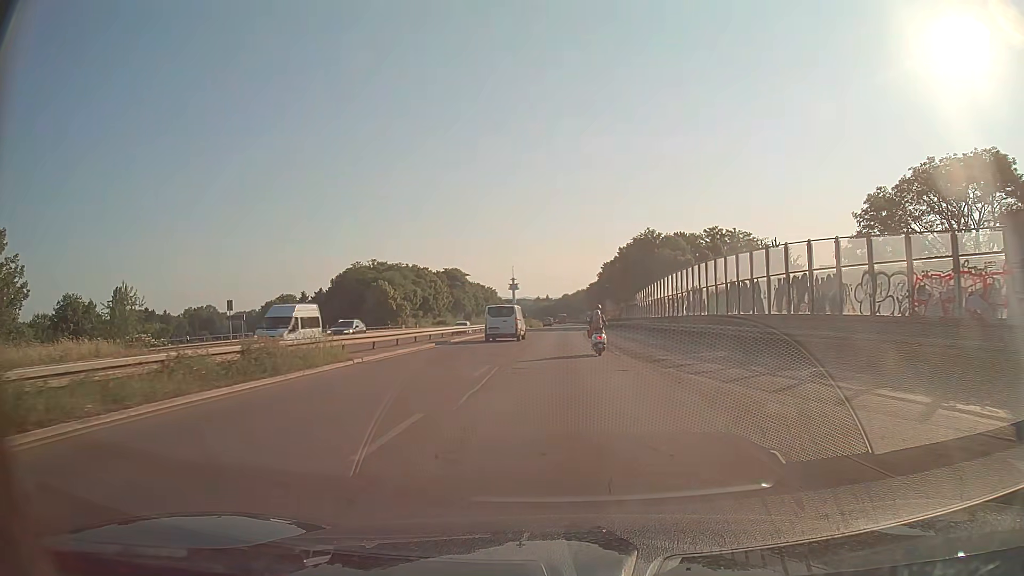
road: trunk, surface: asphalt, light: Day
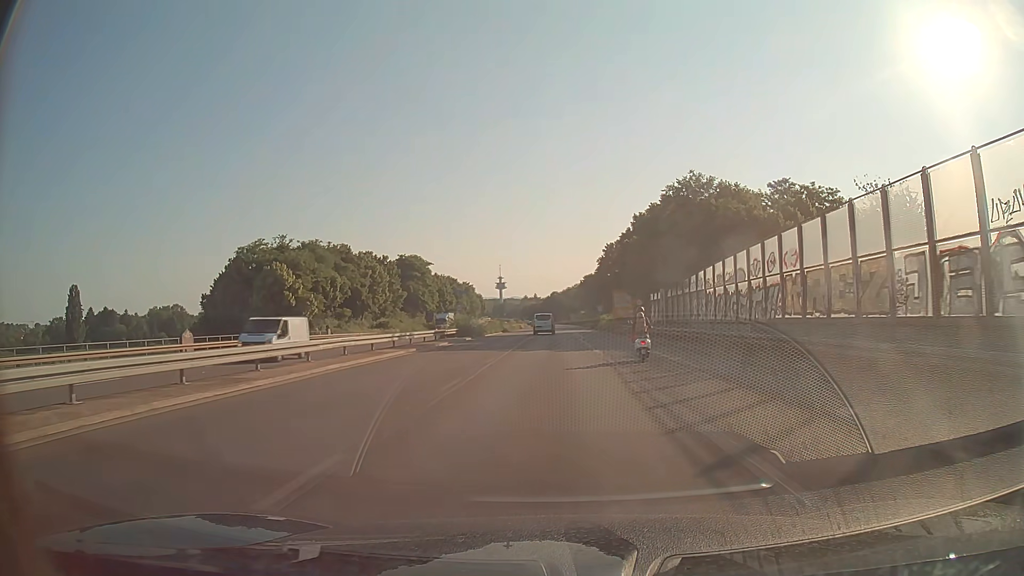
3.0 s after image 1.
(+0.3, +38.7) m; +1°
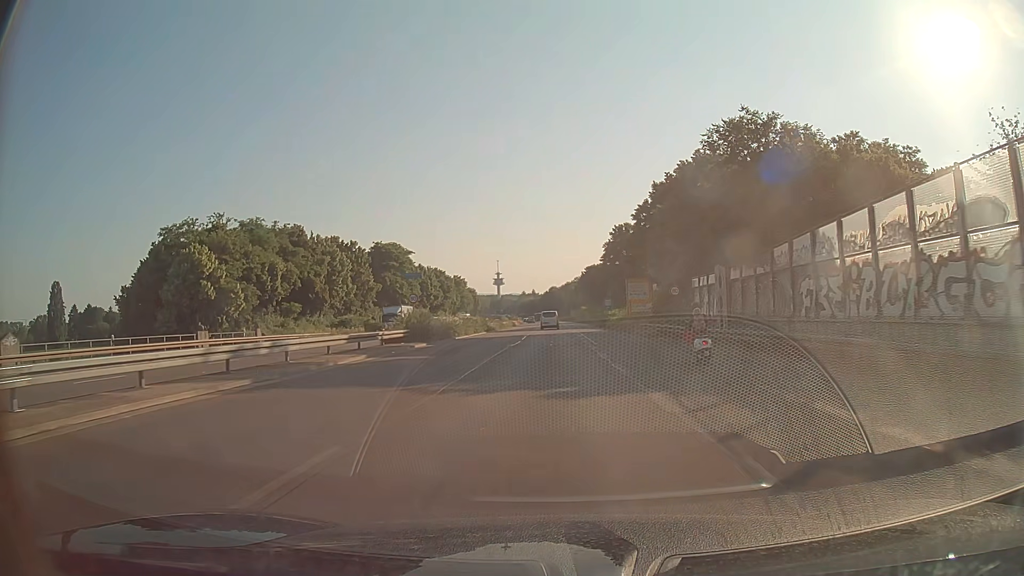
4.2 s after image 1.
(0.0, +17.7) m; 0°
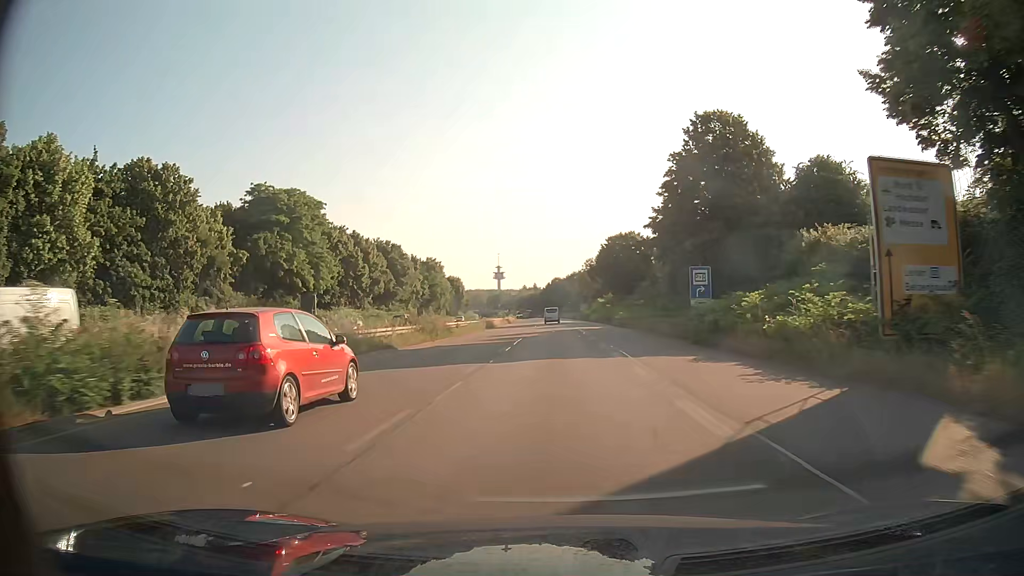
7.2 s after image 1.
(-0.4, +51.3) m; 0°
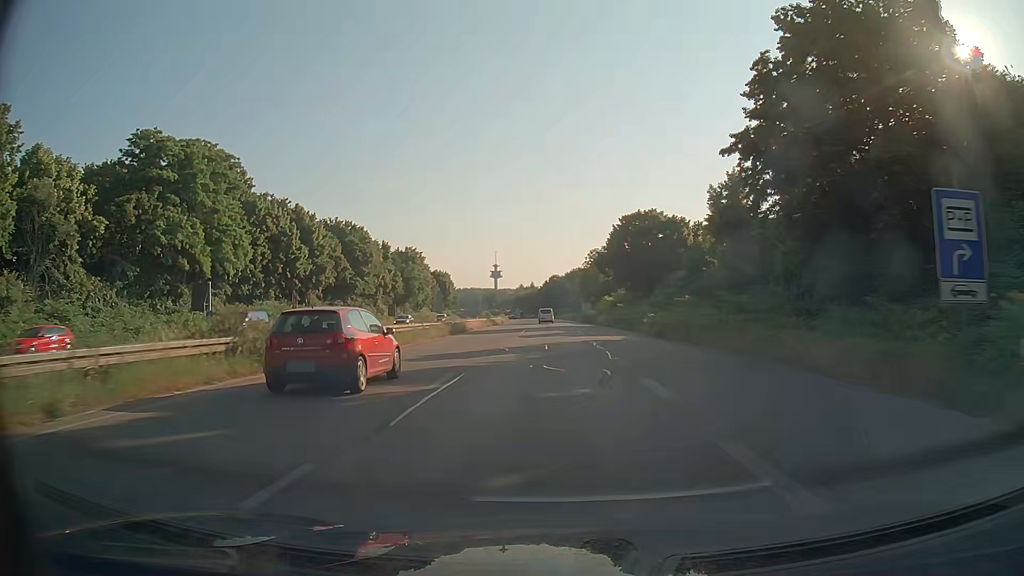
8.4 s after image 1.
(0.0, +21.8) m; 0°
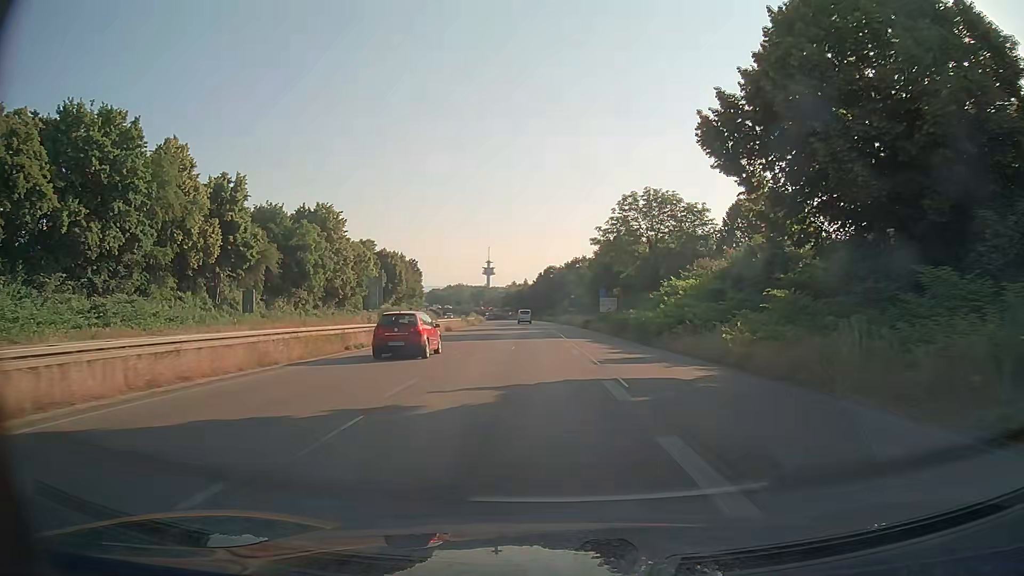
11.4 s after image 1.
(-0.3, +54.5) m; 0°
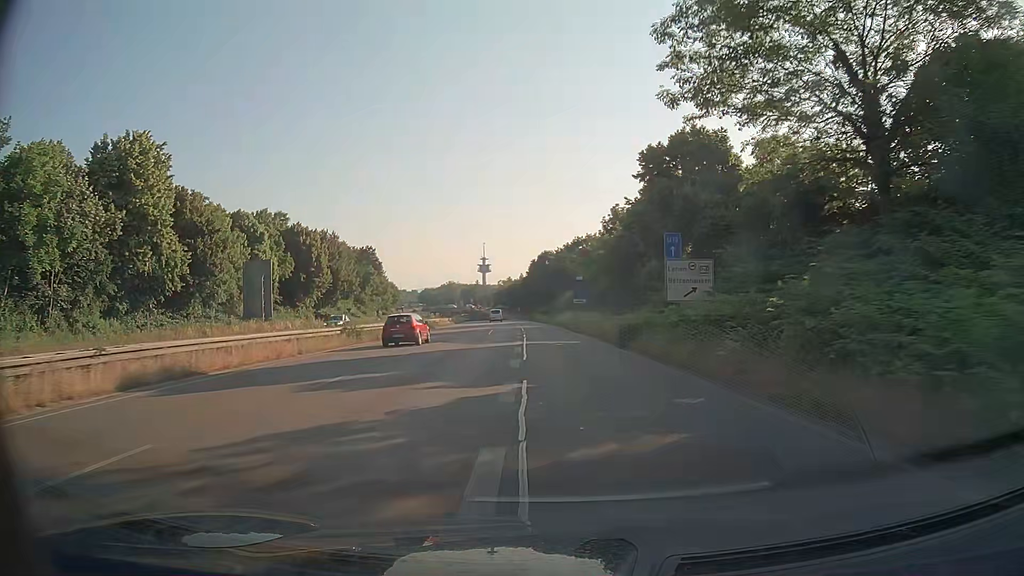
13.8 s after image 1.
(+0.5, +43.2) m; 0°
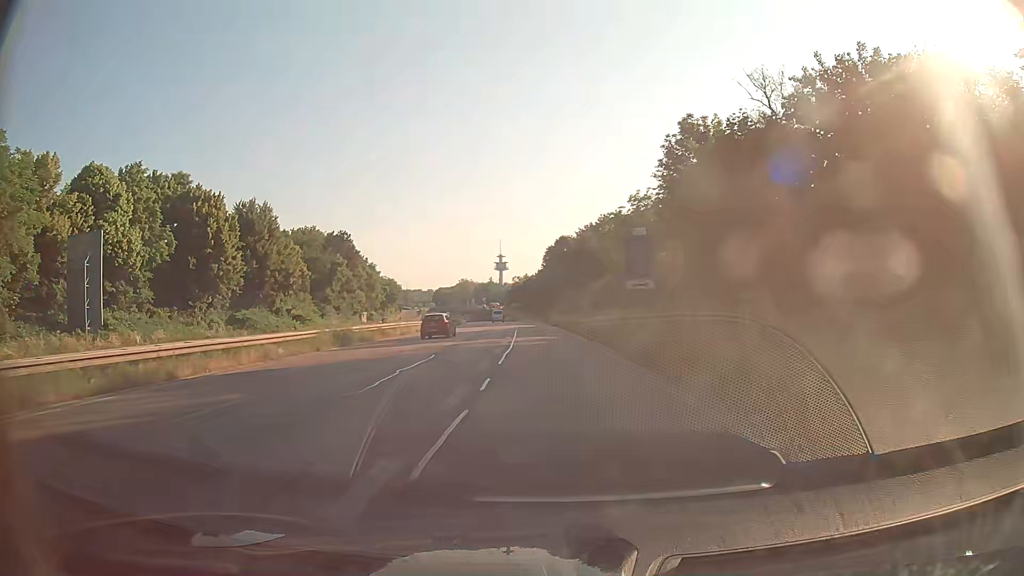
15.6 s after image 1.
(-0.4, +31.0) m; -1°
(0, +10) (0, +20) (-1, +30) (-1, +40) (-1, +50) (-2, +60) (-2, +70) (-3, +80) (-3, +90) (-4, +100) m
